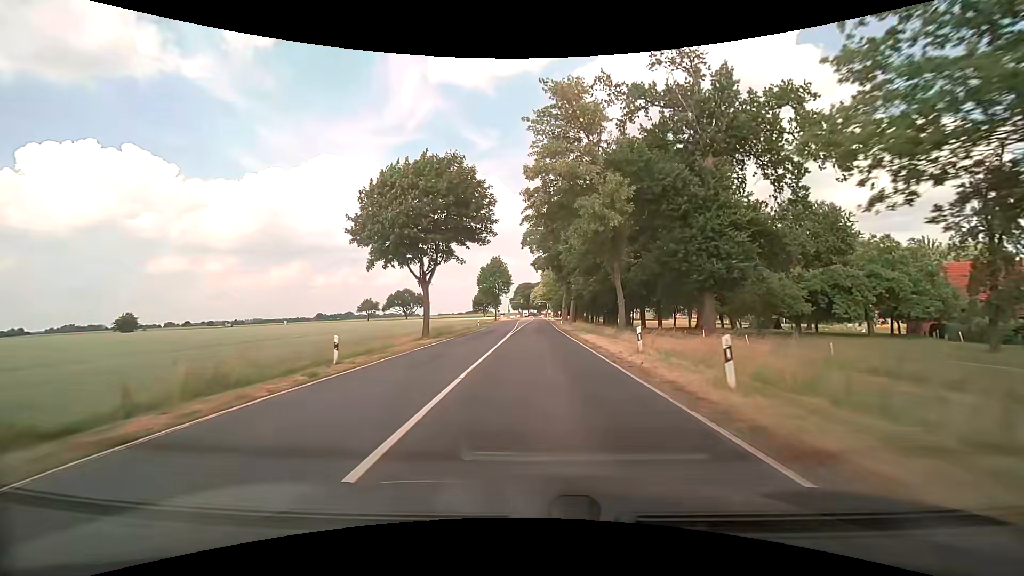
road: secondary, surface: asphalt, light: Day
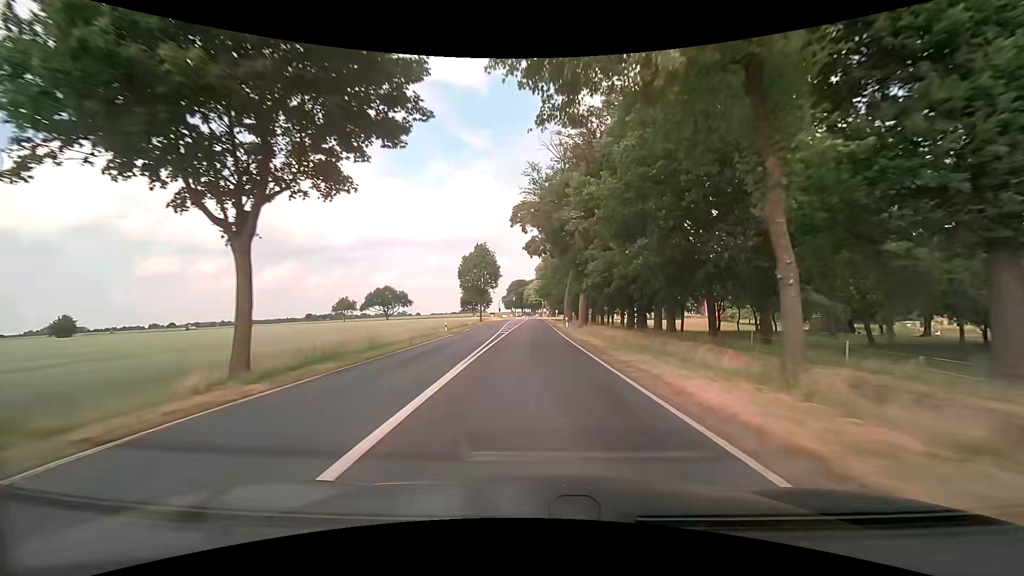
(+0.1, +20.7) m; +1°
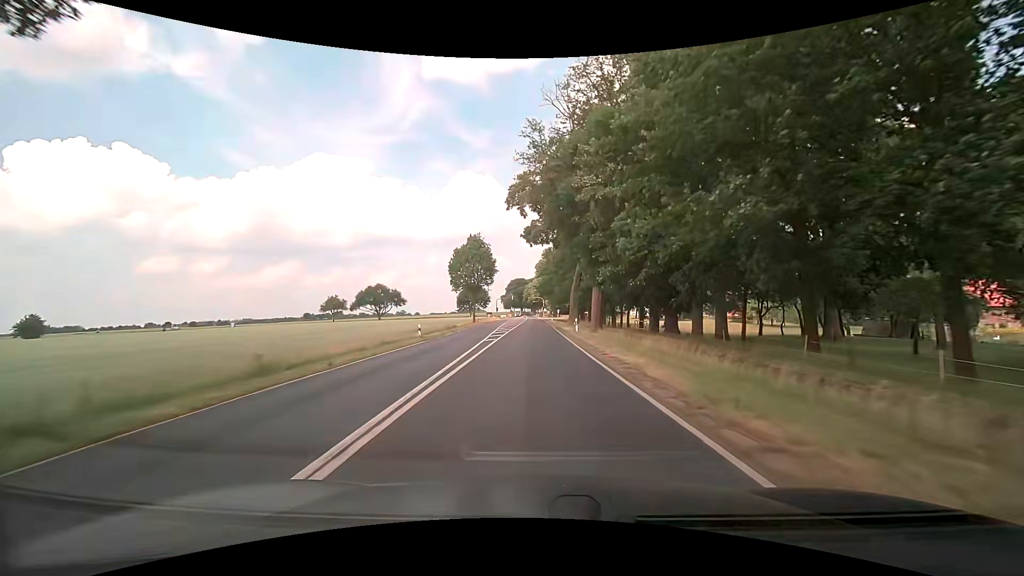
(0.0, +10.4) m; 0°
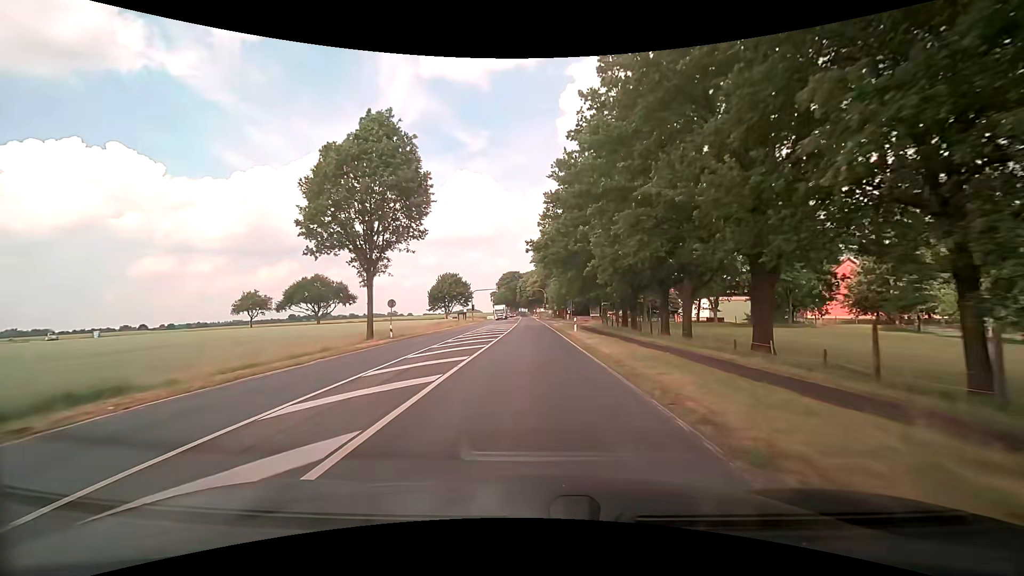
(0.0, +52.0) m; 0°
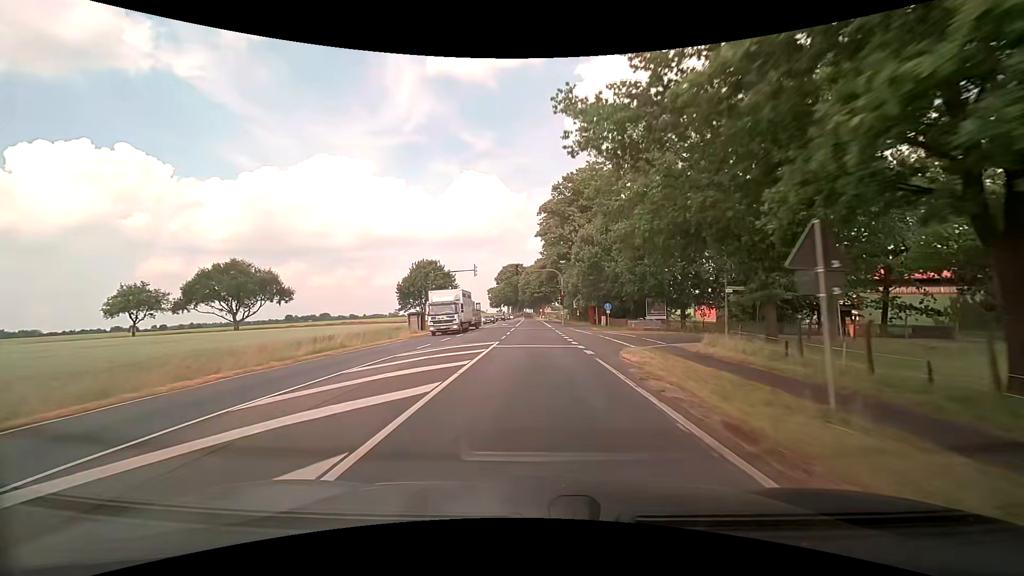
(0.0, +41.4) m; 0°
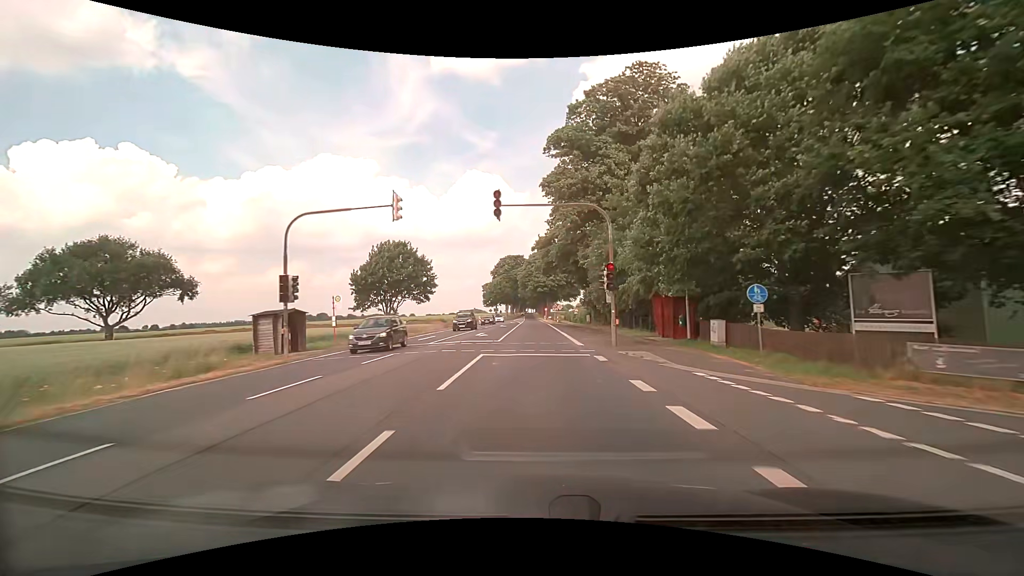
(-0.1, +30.8) m; 0°
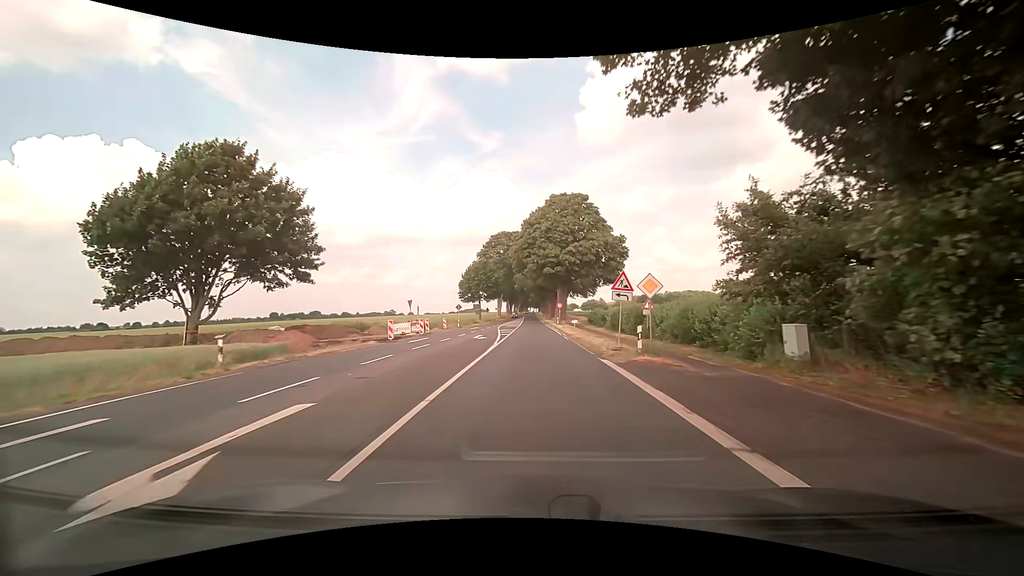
(-0.2, +50.9) m; 0°
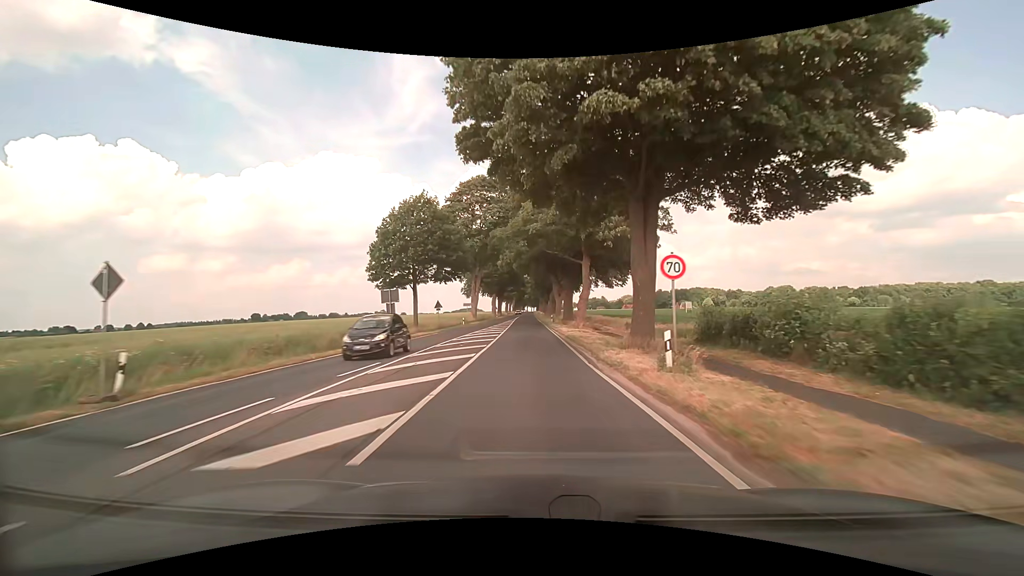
(+0.1, +50.9) m; 0°
(0, +10) (0, +20) (0, +30) (0, +40) (0, +50) (-1, +60) (-1, +70) (-1, +80) (-1, +90) (-1, +100) m
